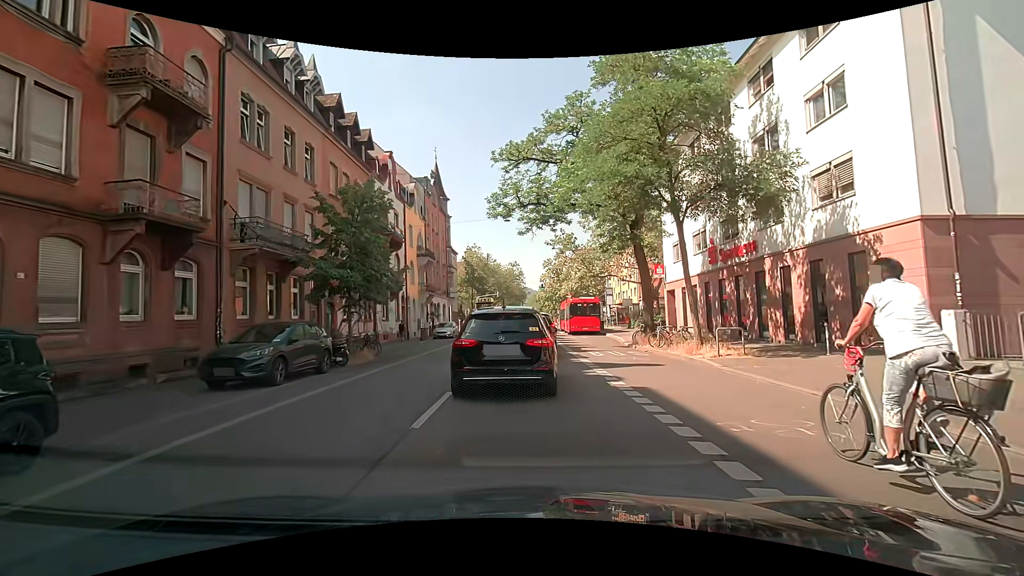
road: secondary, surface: asphalt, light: Day
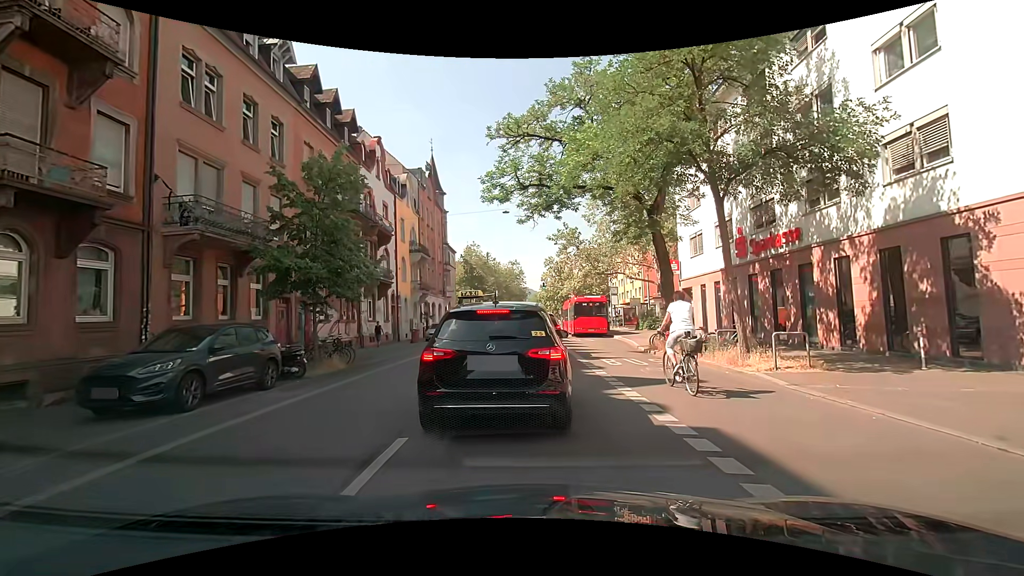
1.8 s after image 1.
(-0.2, +3.2) m; -2°
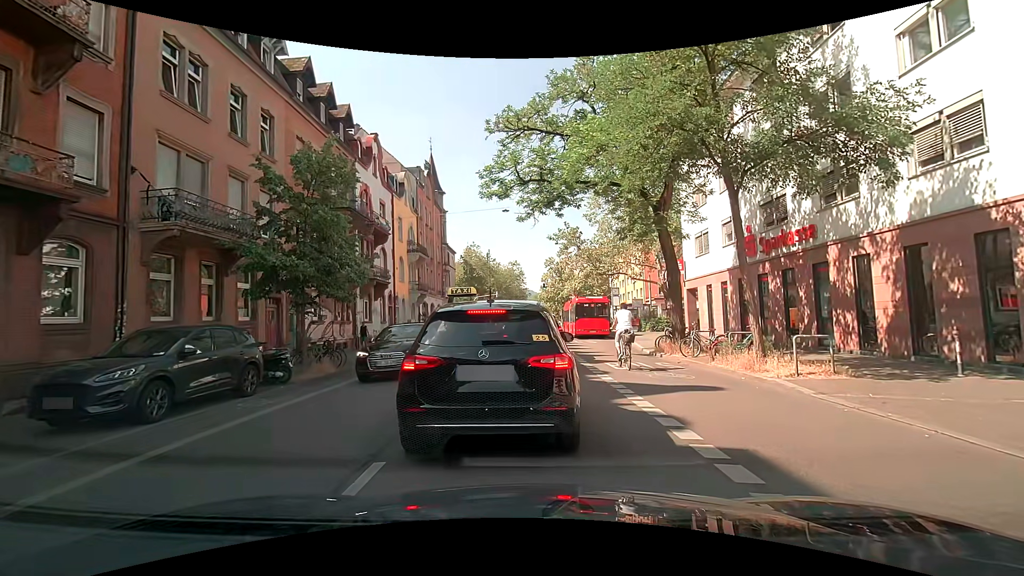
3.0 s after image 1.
(0.0, +0.8) m; 0°
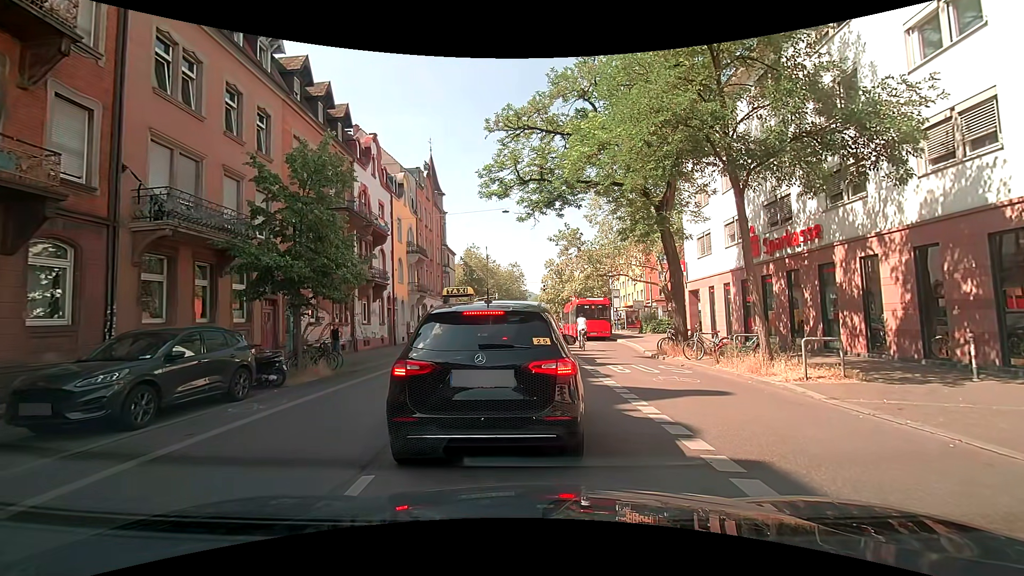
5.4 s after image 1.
(0.0, +0.4) m; 0°
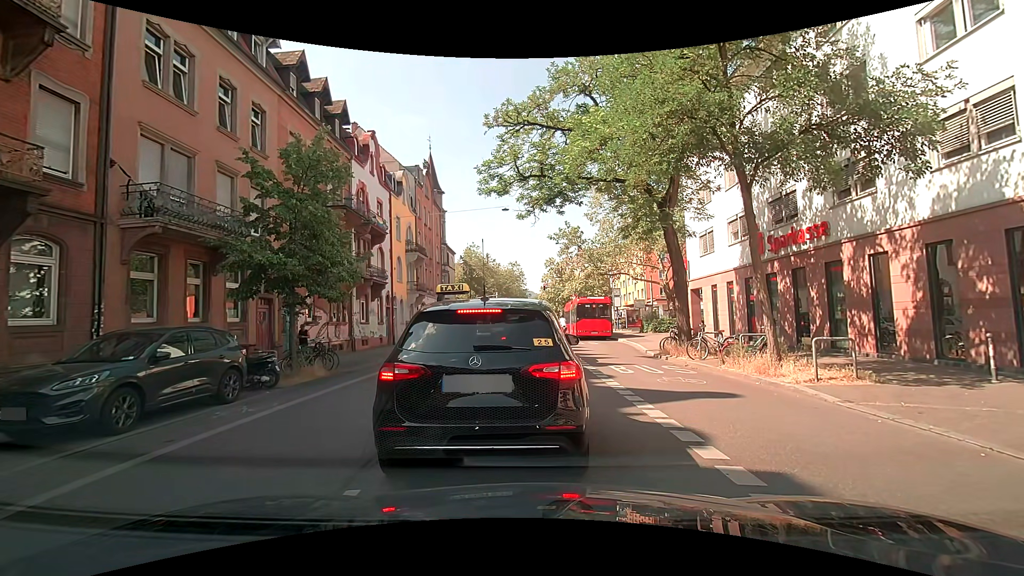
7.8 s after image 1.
(0.0, +0.4) m; 0°
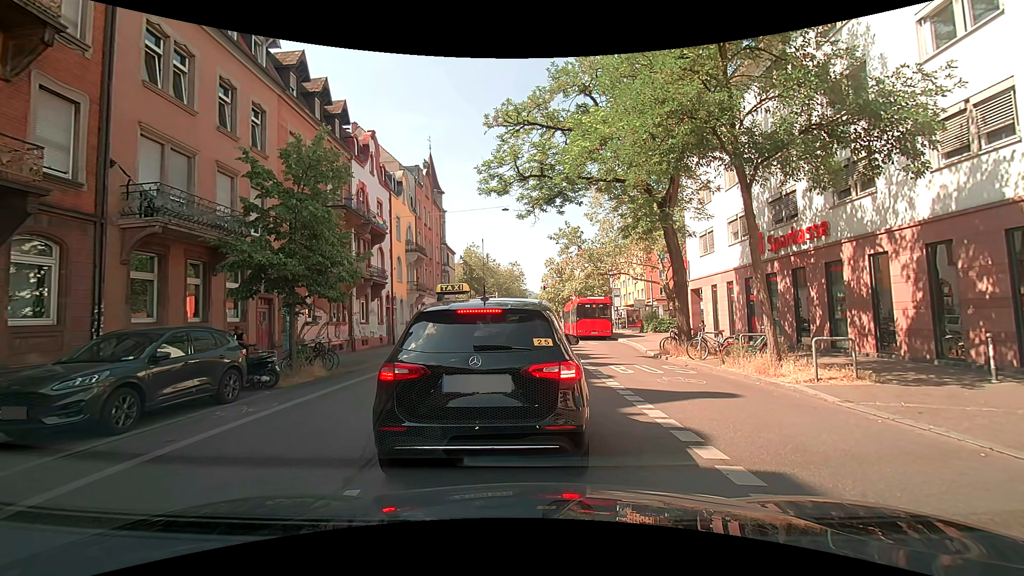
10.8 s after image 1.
(0.0, 0.0) m; 0°
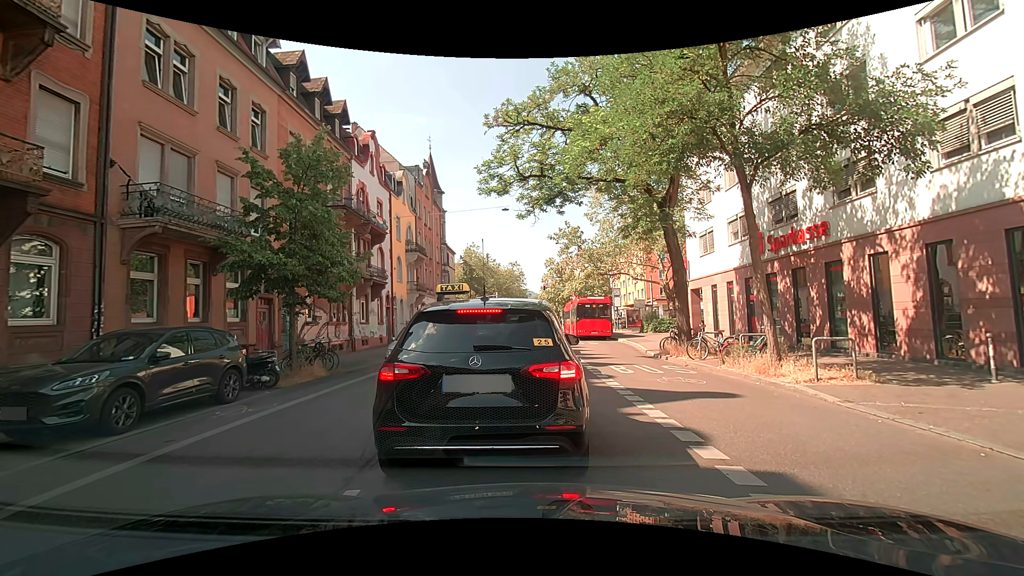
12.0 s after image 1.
(0.0, 0.0) m; 0°
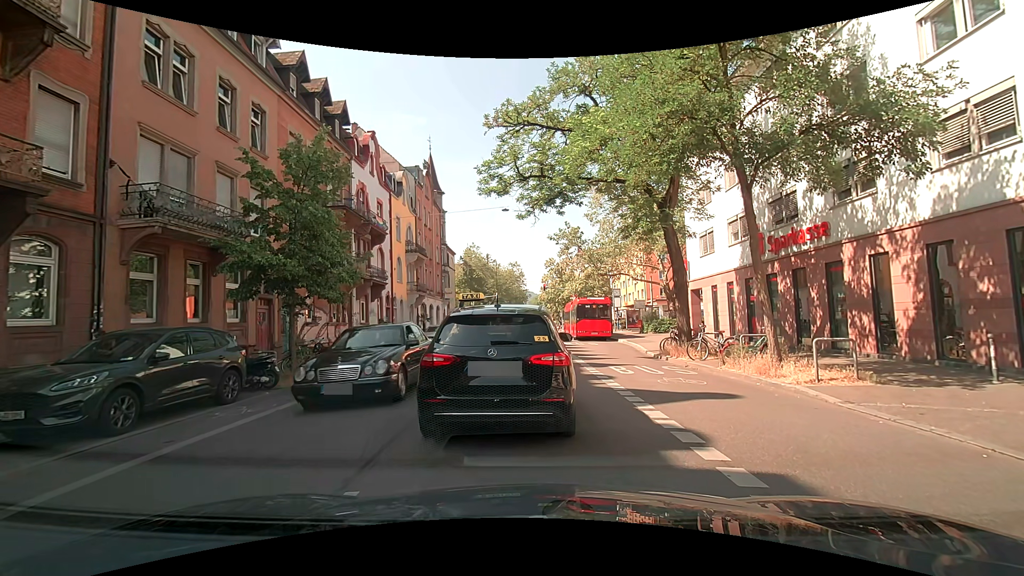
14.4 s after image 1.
(0.0, 0.0) m; 0°
